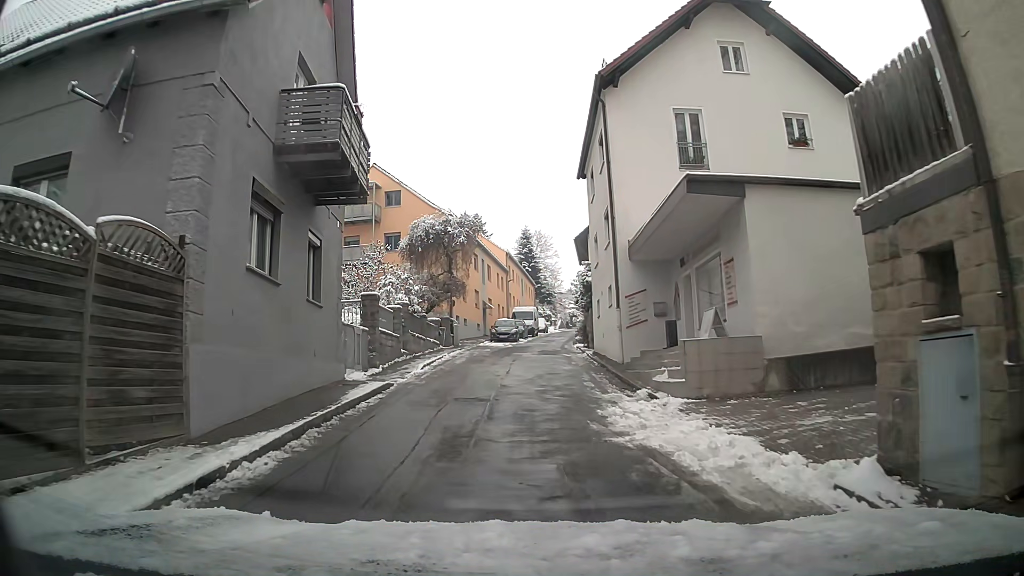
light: Day
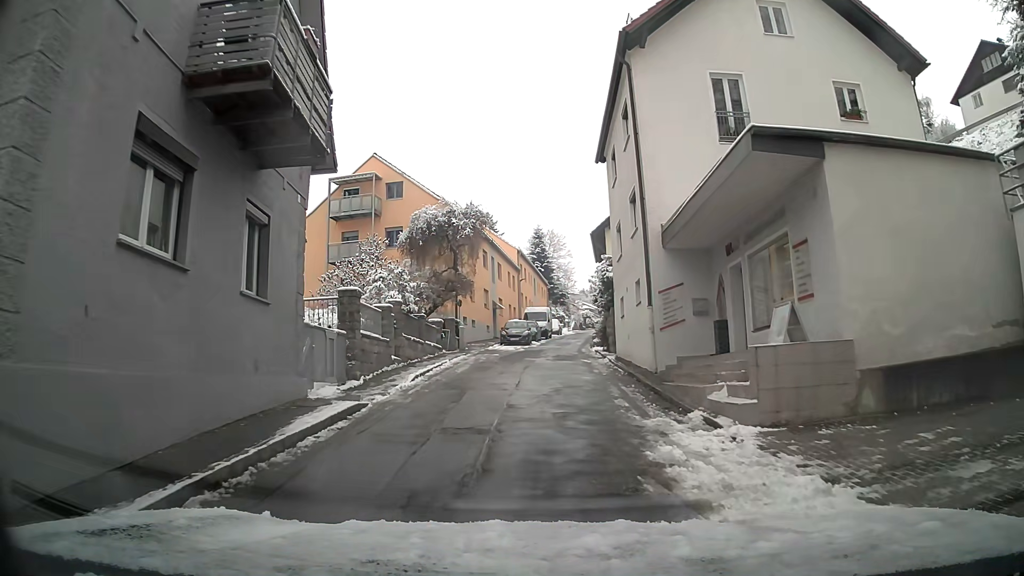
(0.0, +3.4) m; -1°
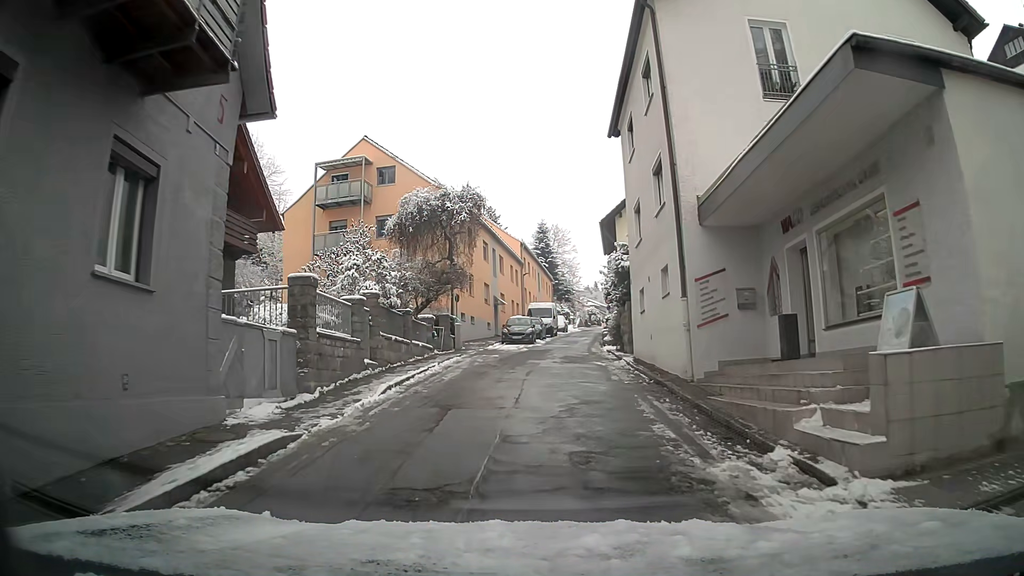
(0.0, +3.5) m; 0°
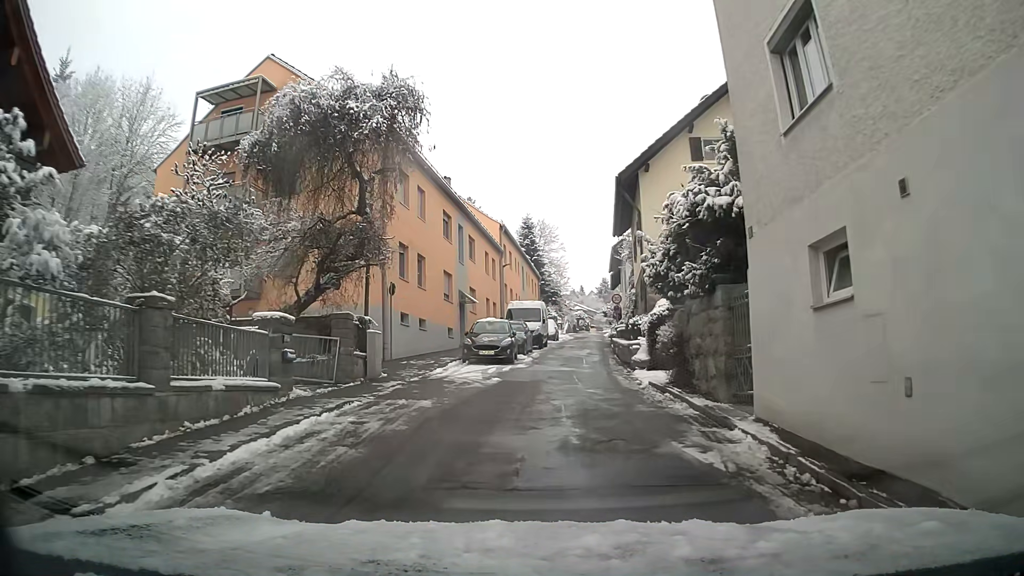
(+0.1, +13.5) m; +2°
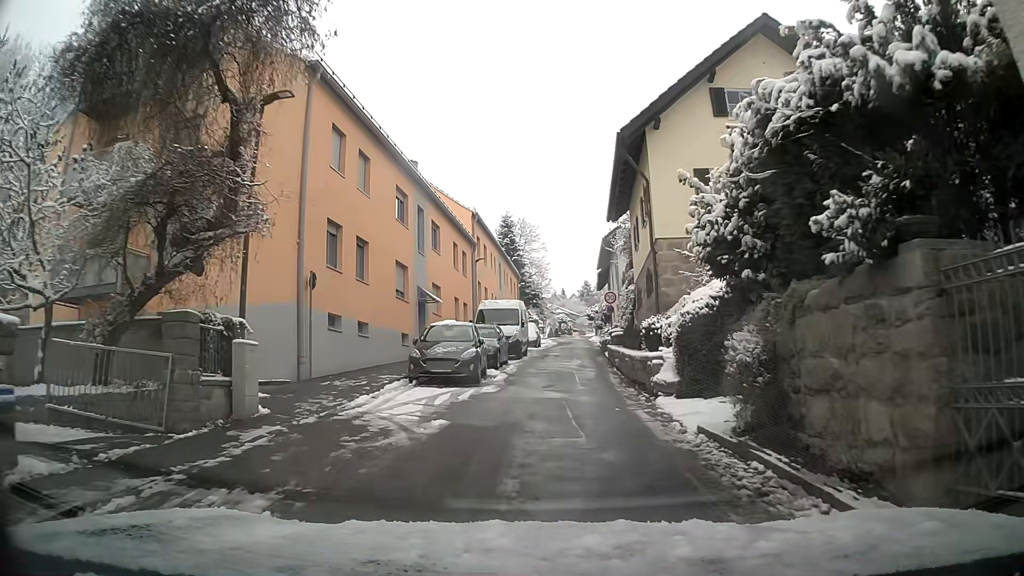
(+0.1, +6.4) m; +1°
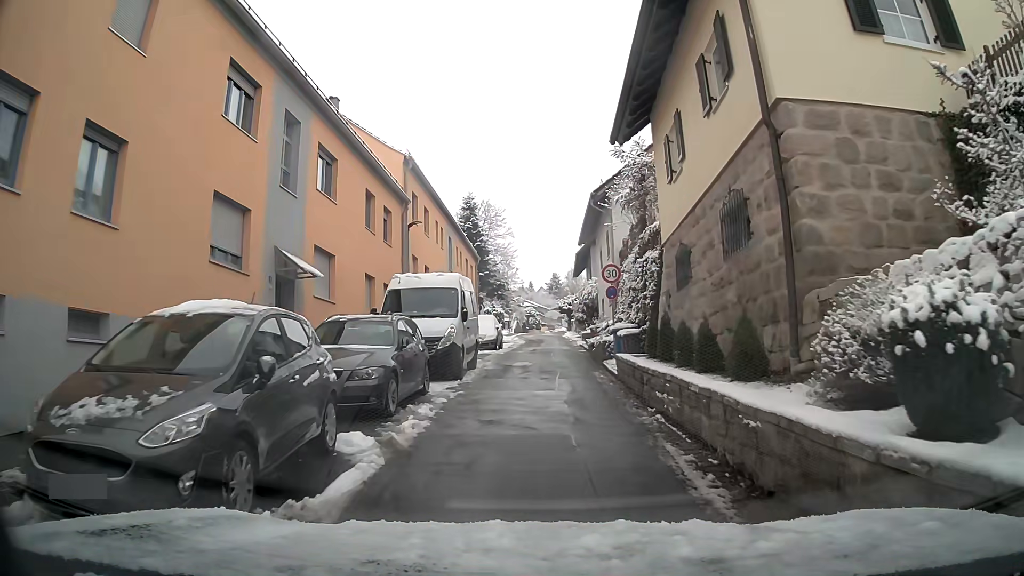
(+0.4, +12.2) m; +3°
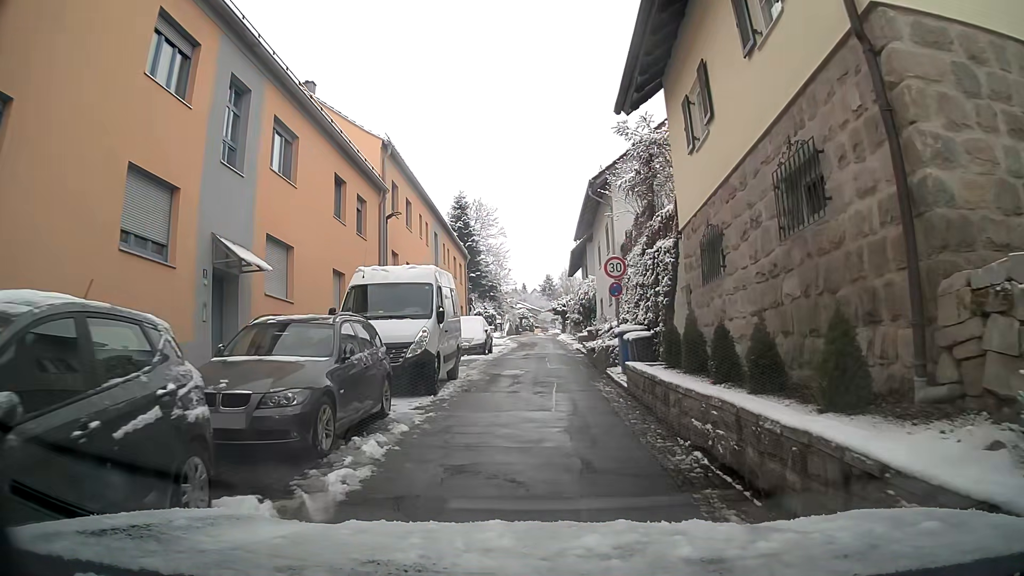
(0.0, +2.8) m; 0°
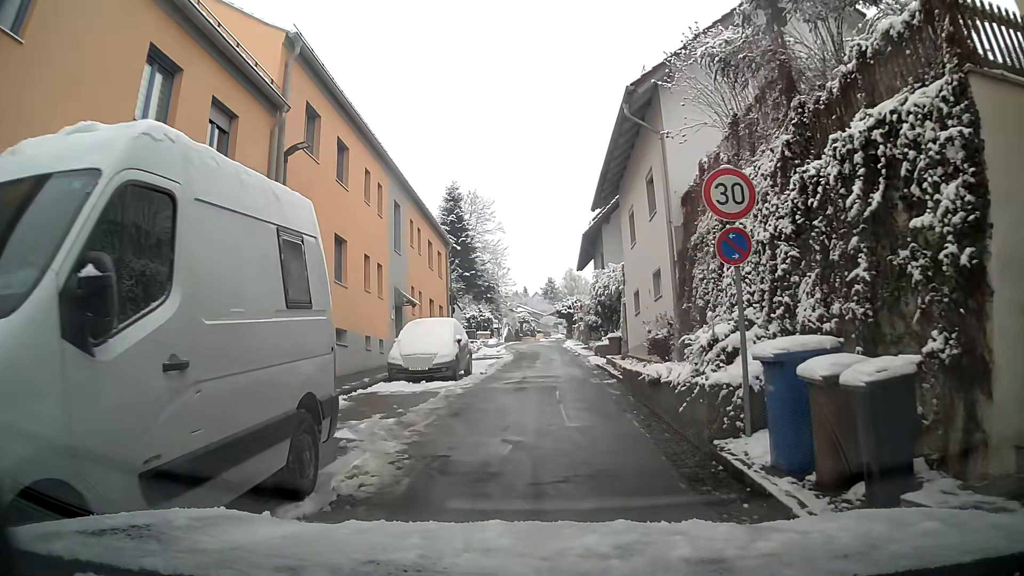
(+0.1, +10.4) m; 0°
(0, +10) (0, +20) (0, +30) (0, +40) (0, +50) (0, +60) (0, +70) (0, +80) (+1, +90) (+1, +100) m
